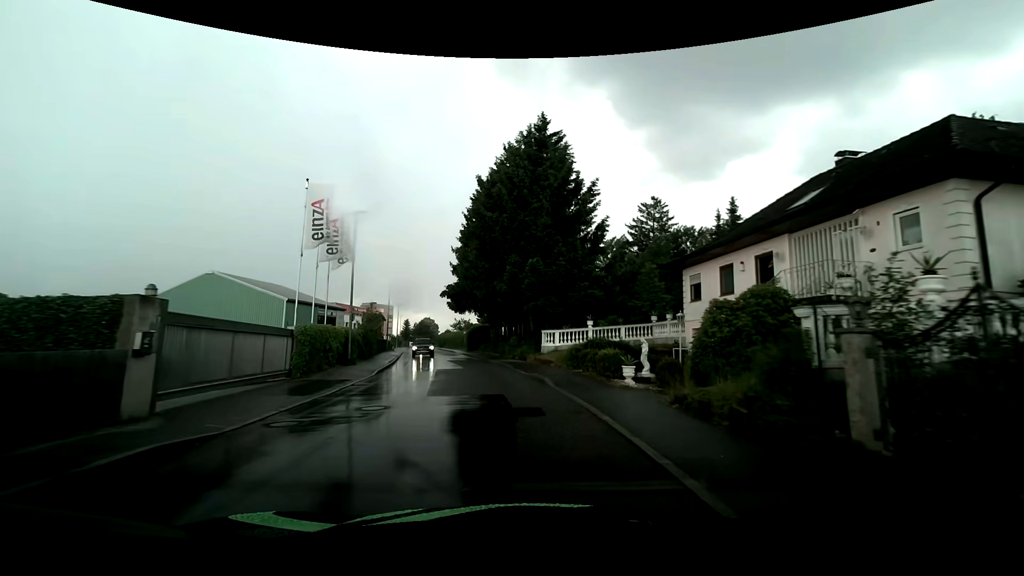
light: Day
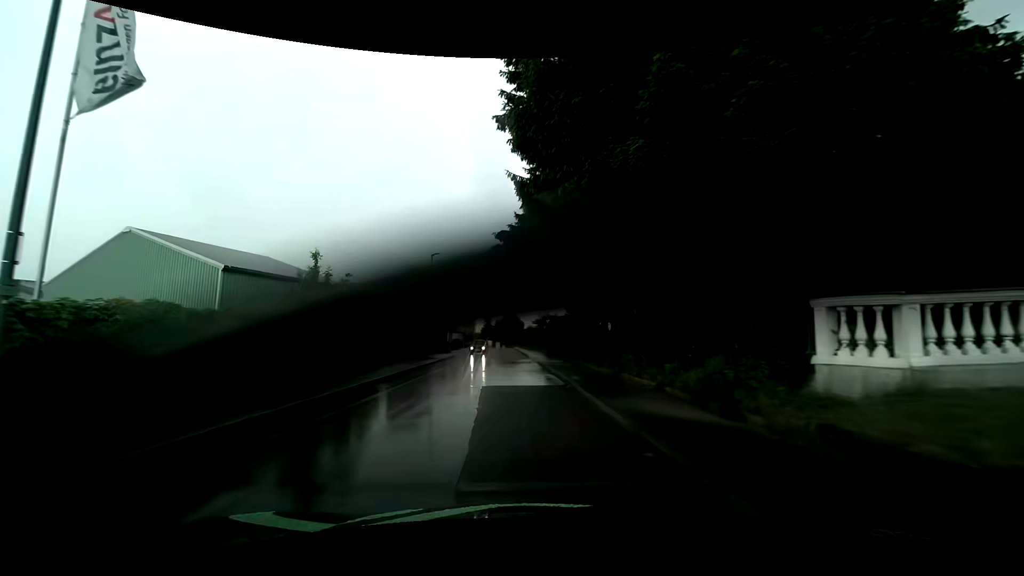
(-1.5, +20.9) m; -10°
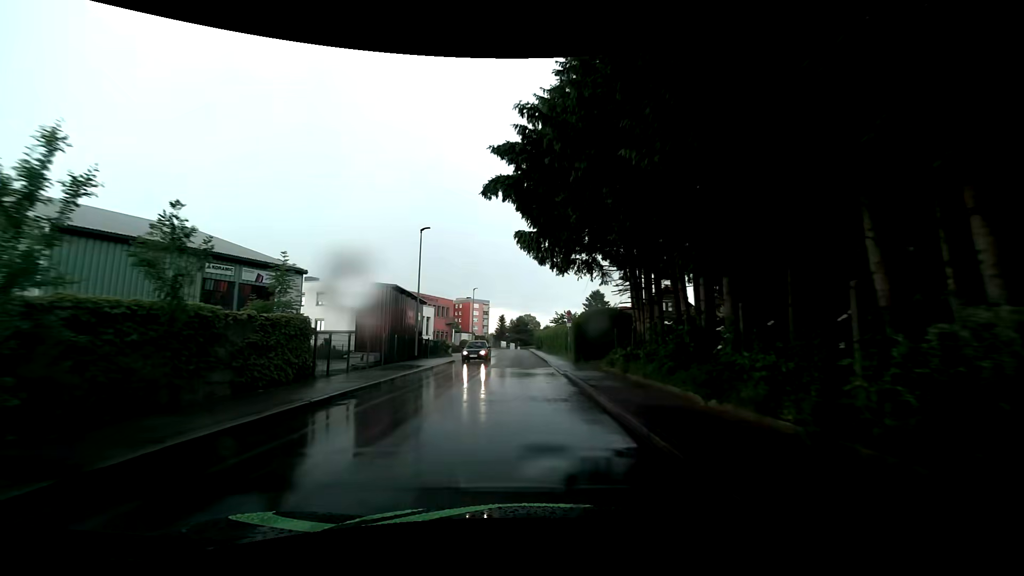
(-0.2, +10.0) m; -2°
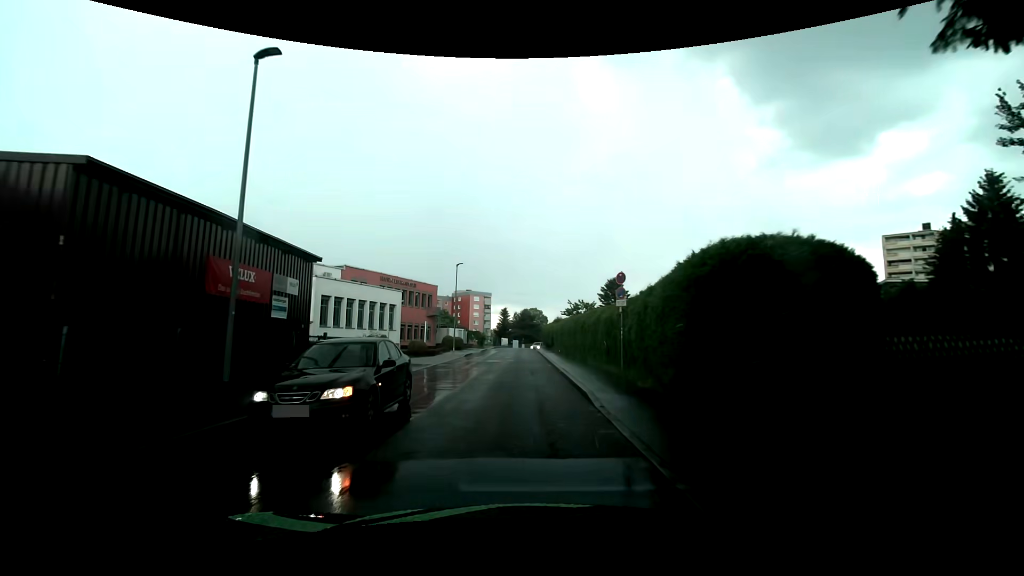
(-0.1, +19.3) m; -2°
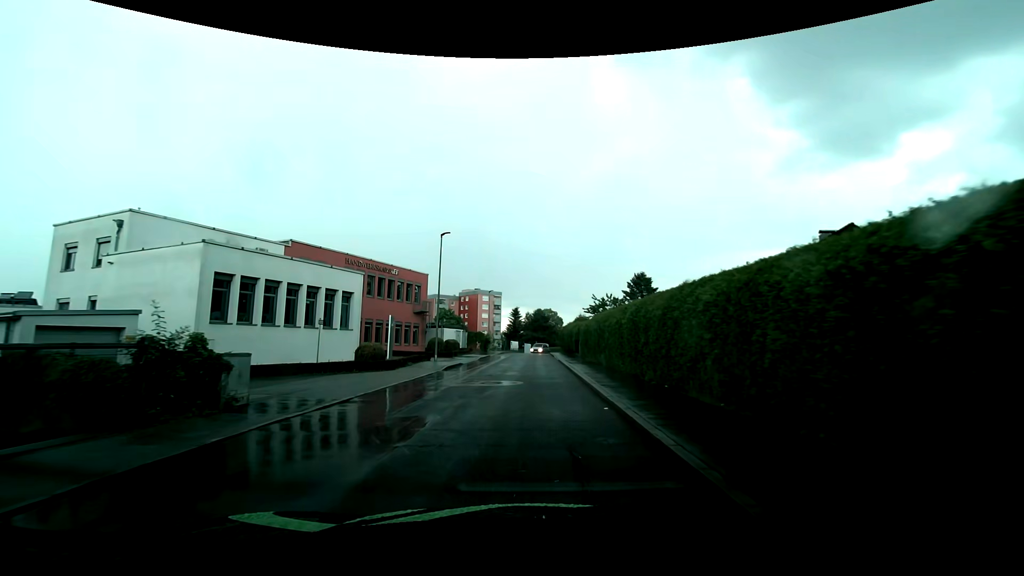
(+0.1, +14.6) m; 0°
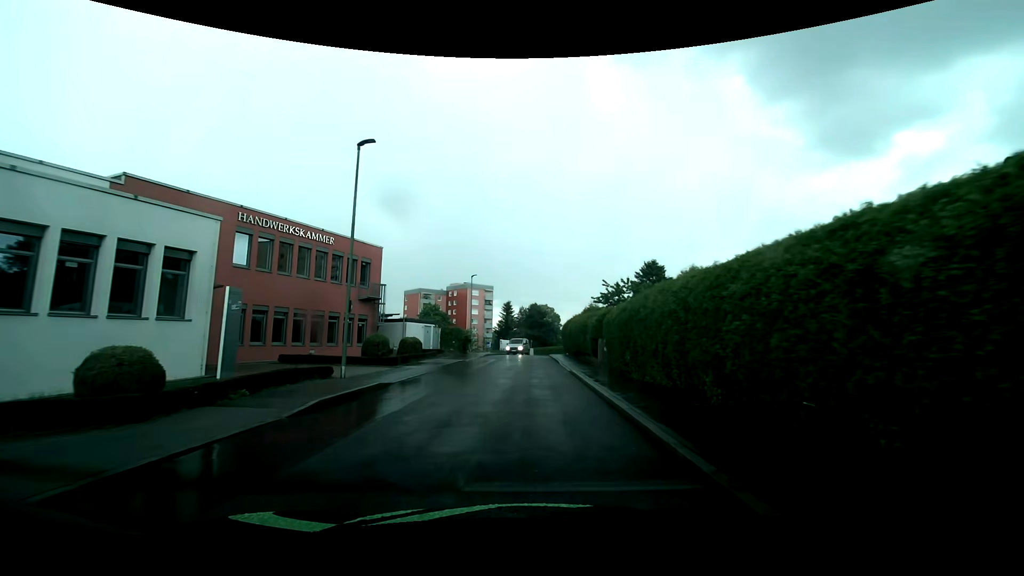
(+0.1, +14.8) m; +1°
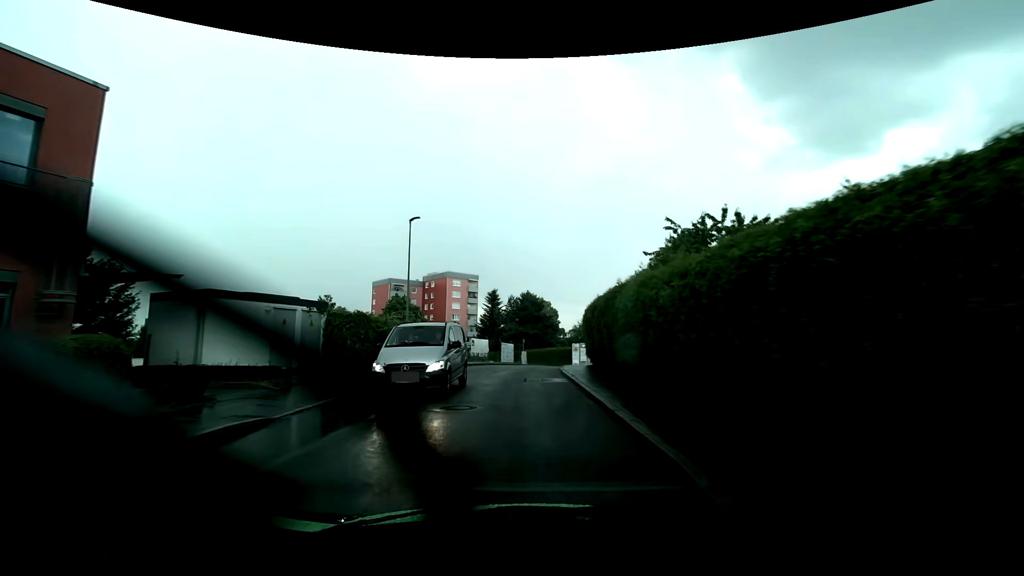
(+0.1, +24.9) m; +1°
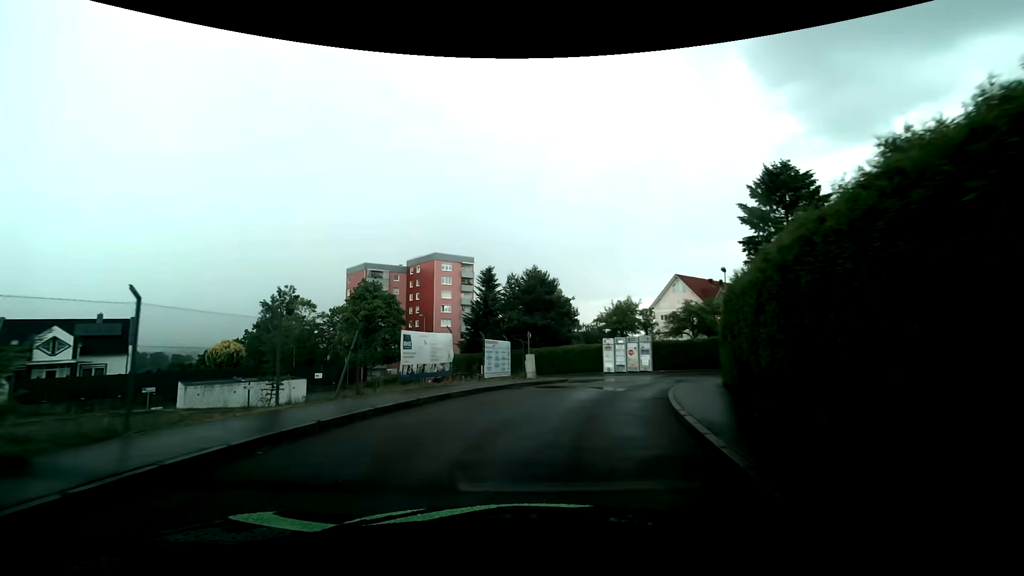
(-0.2, +22.6) m; -1°
